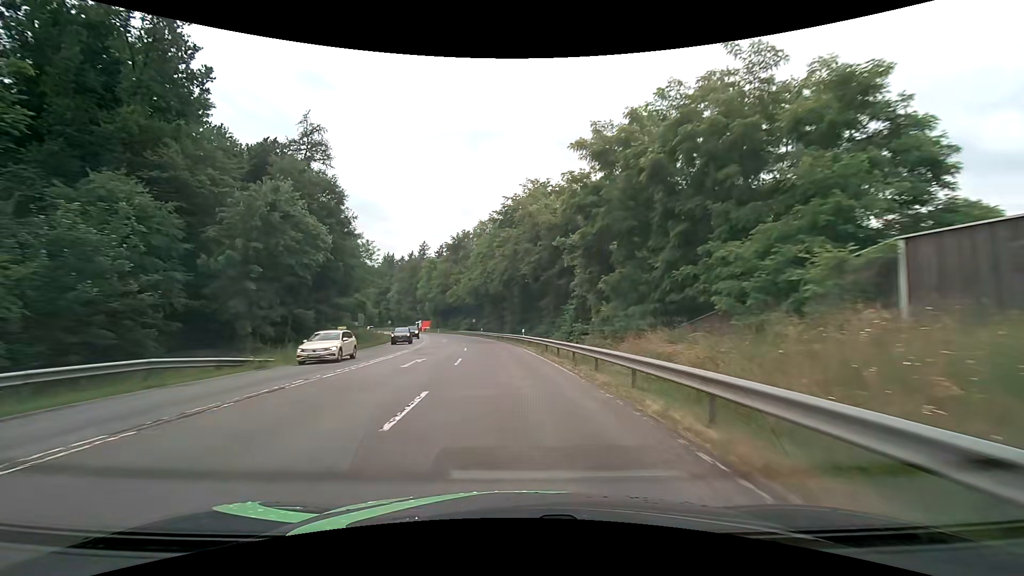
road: secondary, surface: asphalt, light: Day
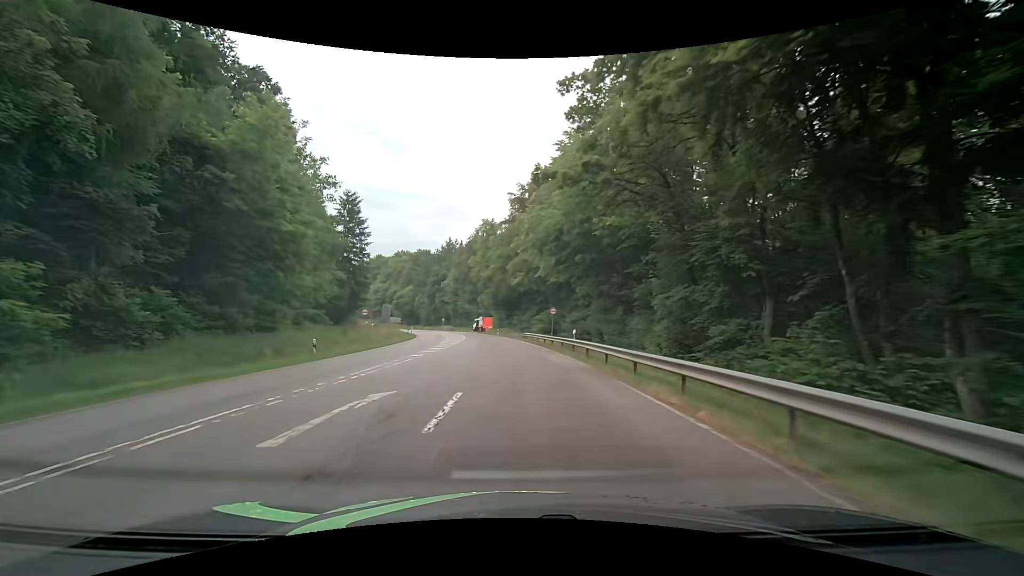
(-3.8, +48.1) m; -10°
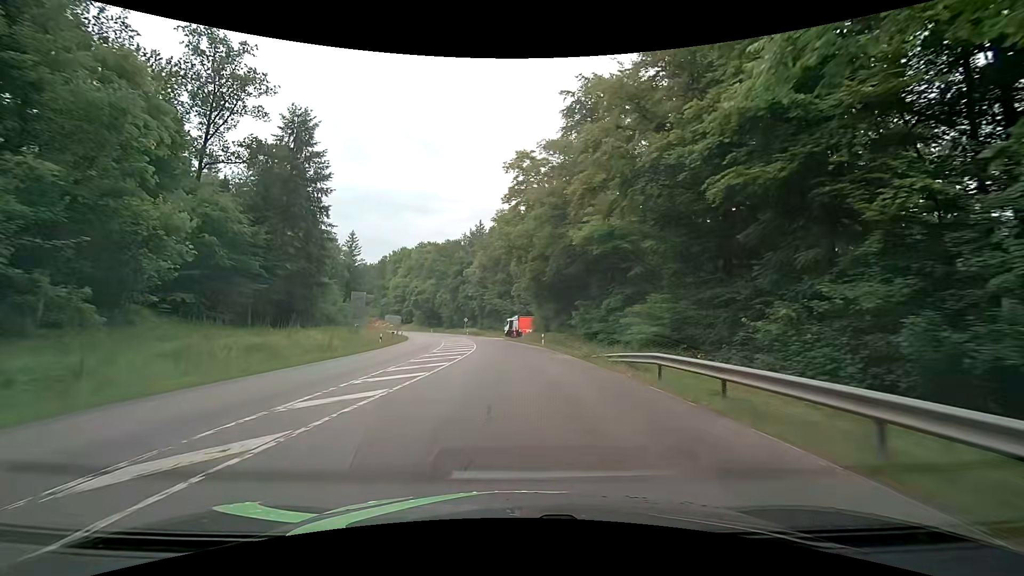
(-1.6, +36.6) m; -4°
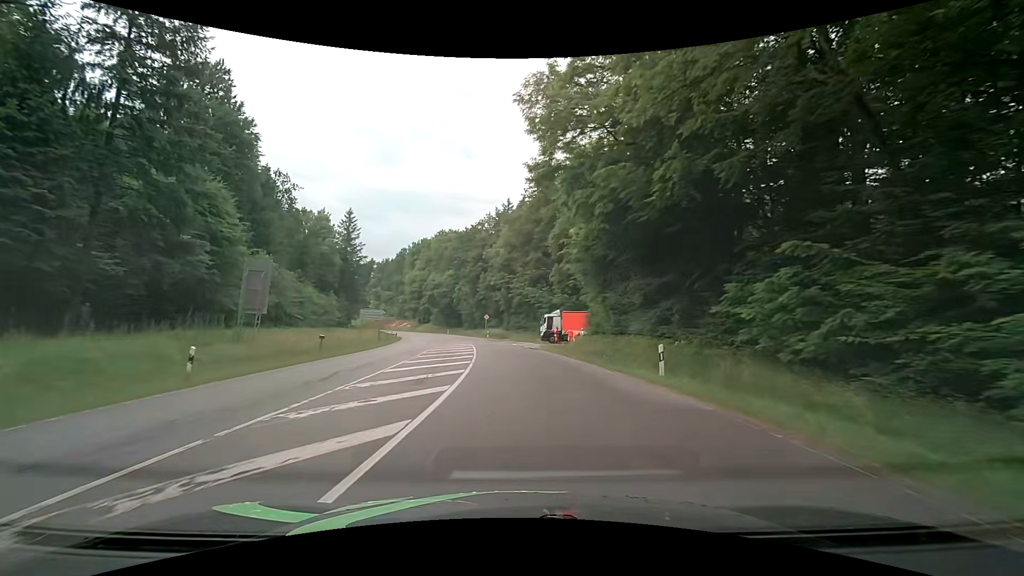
(-1.0, +27.4) m; -5°
